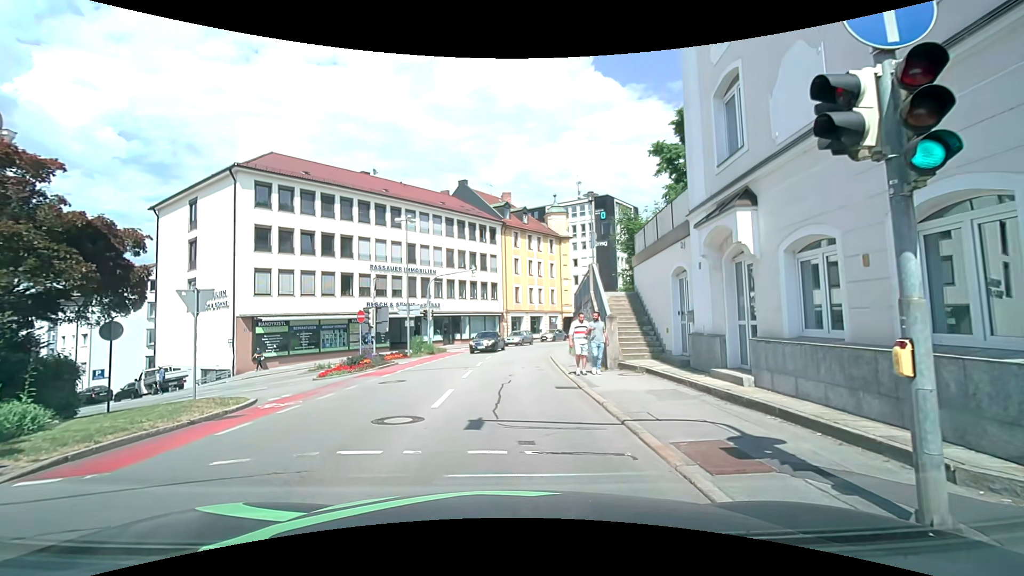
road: tertiary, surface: asphalt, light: Day
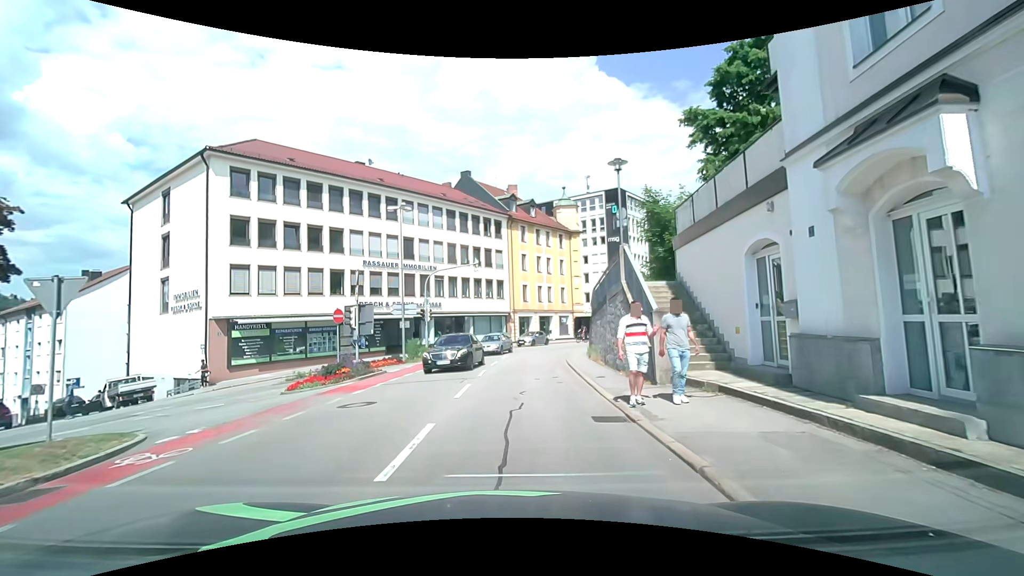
(0.0, +4.5) m; -1°
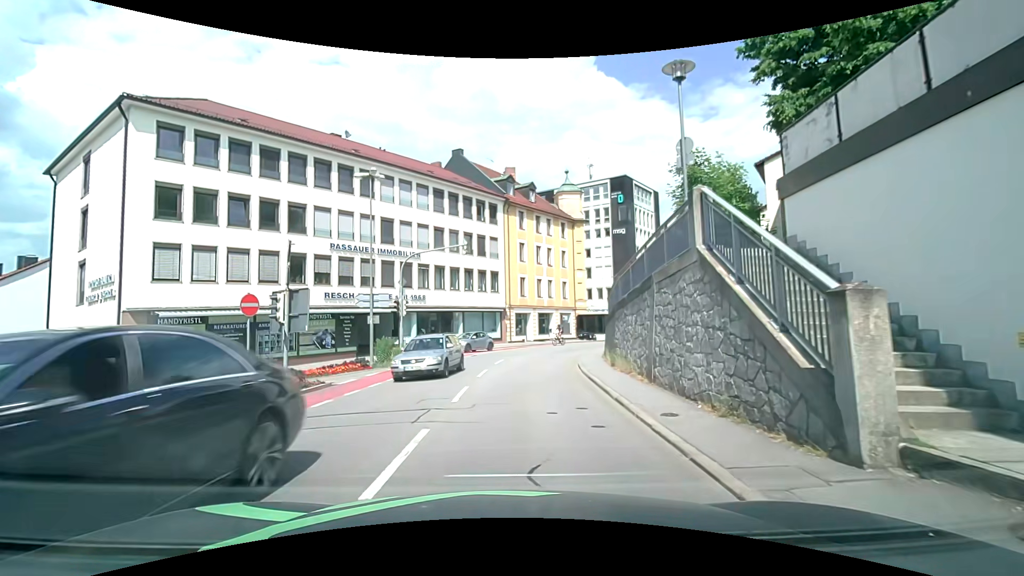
(0.0, +6.7) m; +1°
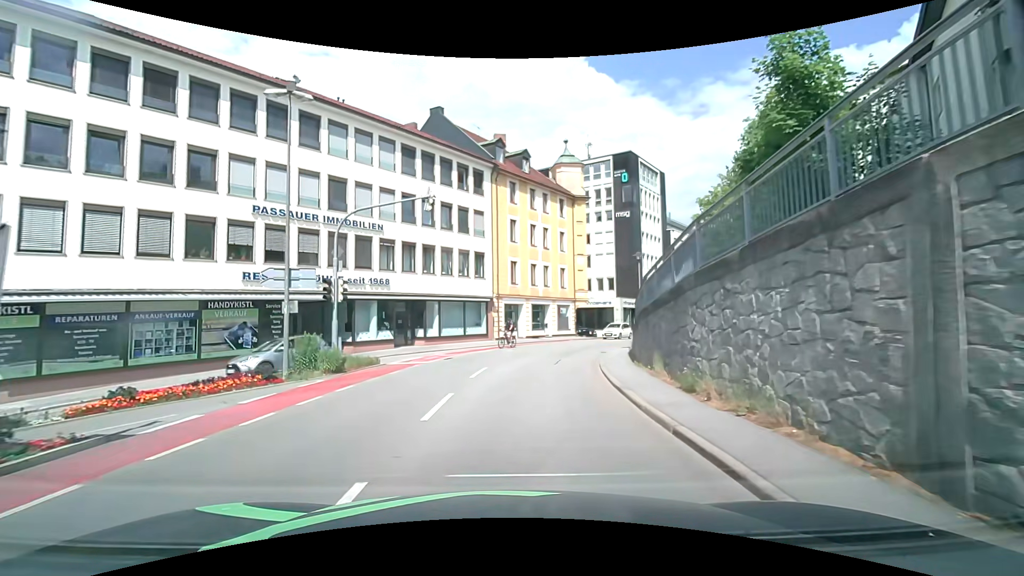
(+0.1, +8.9) m; +2°
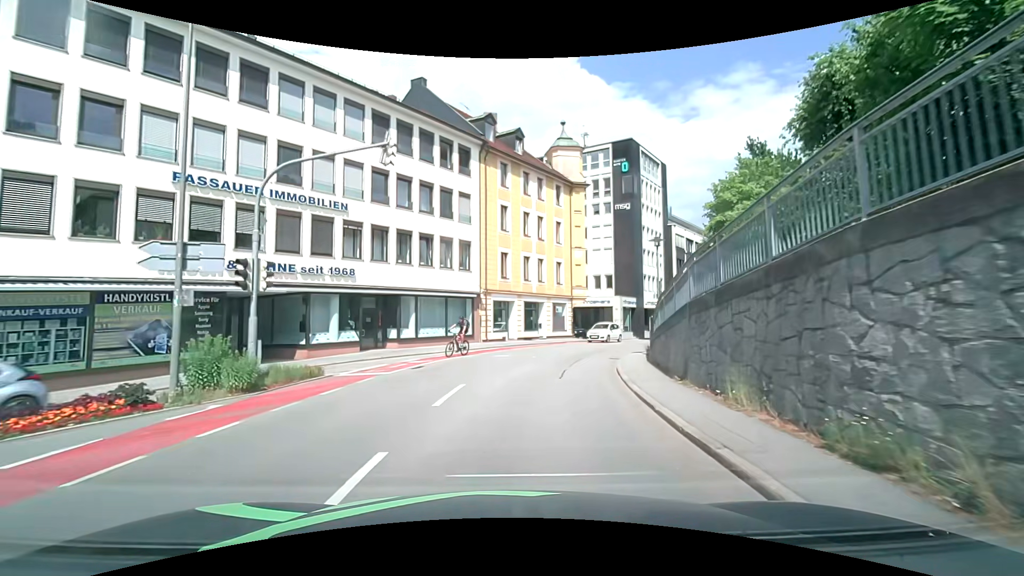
(0.0, +5.1) m; +1°
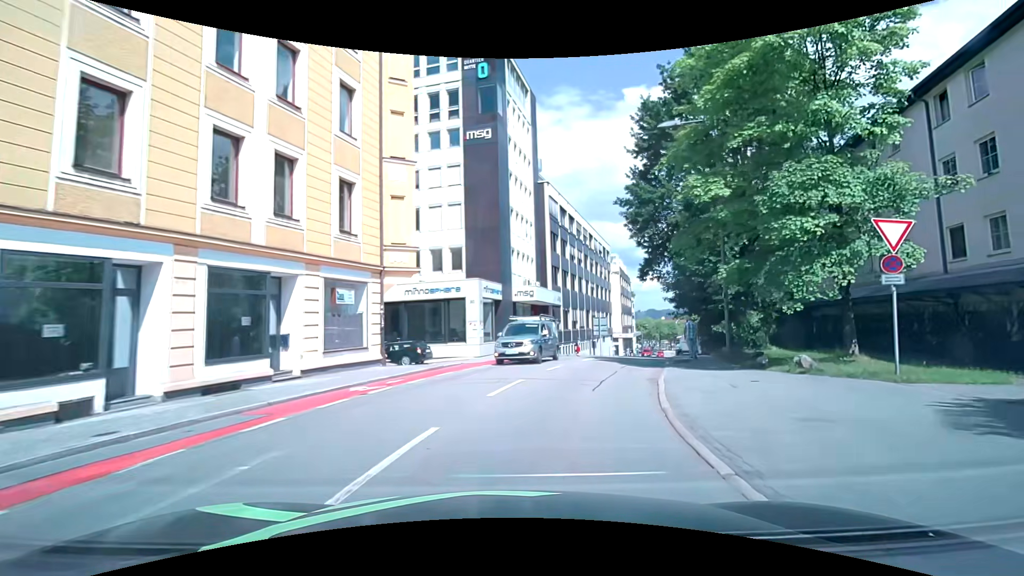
(+3.6, +25.2) m; +19°
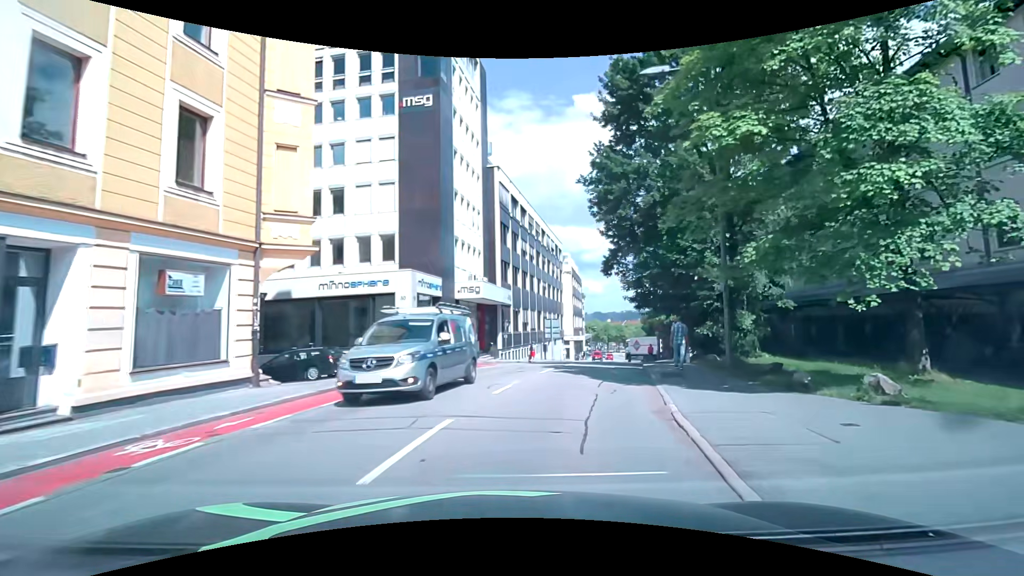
(+0.3, +5.3) m; +5°
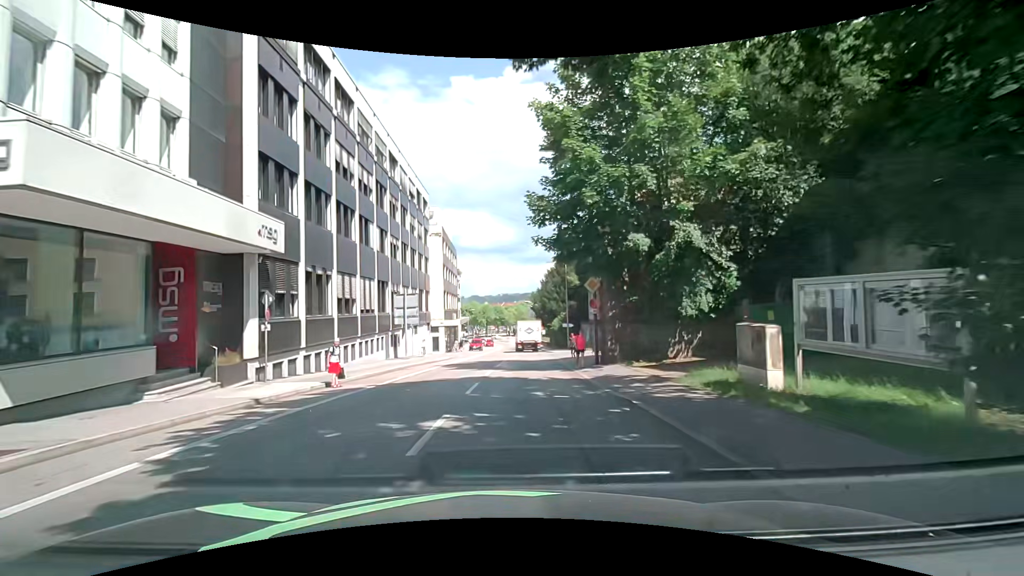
(+3.7, +22.2) m; +13°
(0, +10) (+1, +20) (+1, +30) (+2, +40) (+2, +50) (+3, +60) (+3, +70) (+4, +80) (+4, +90) (+5, +100) m
